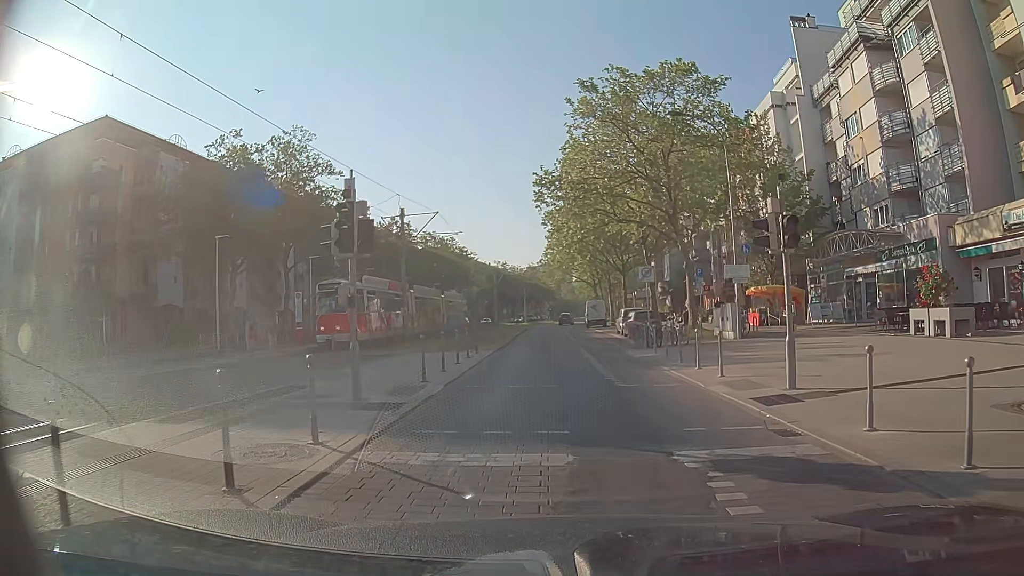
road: tertiary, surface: paving_stones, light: Day
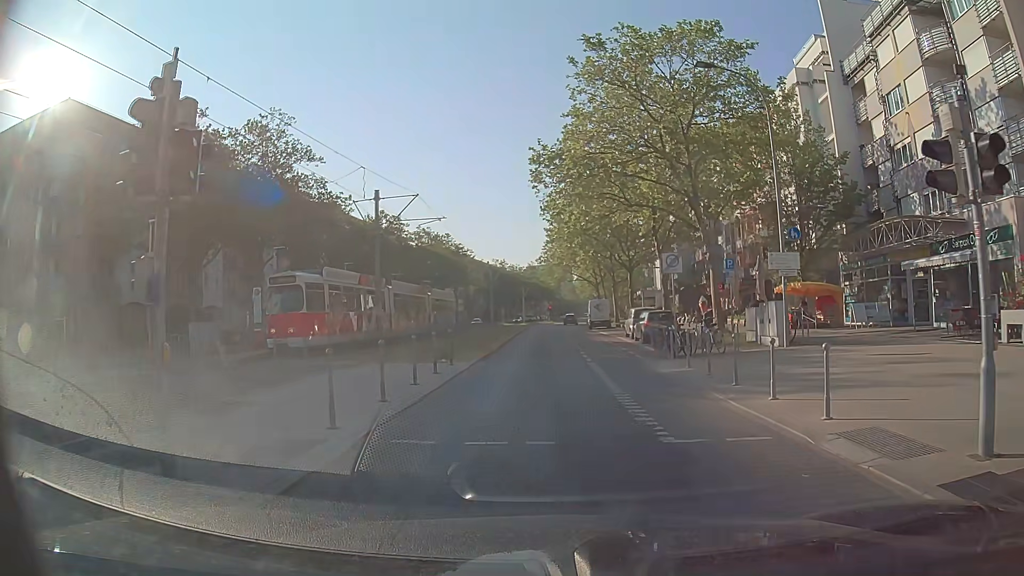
(0.0, +5.5) m; 0°
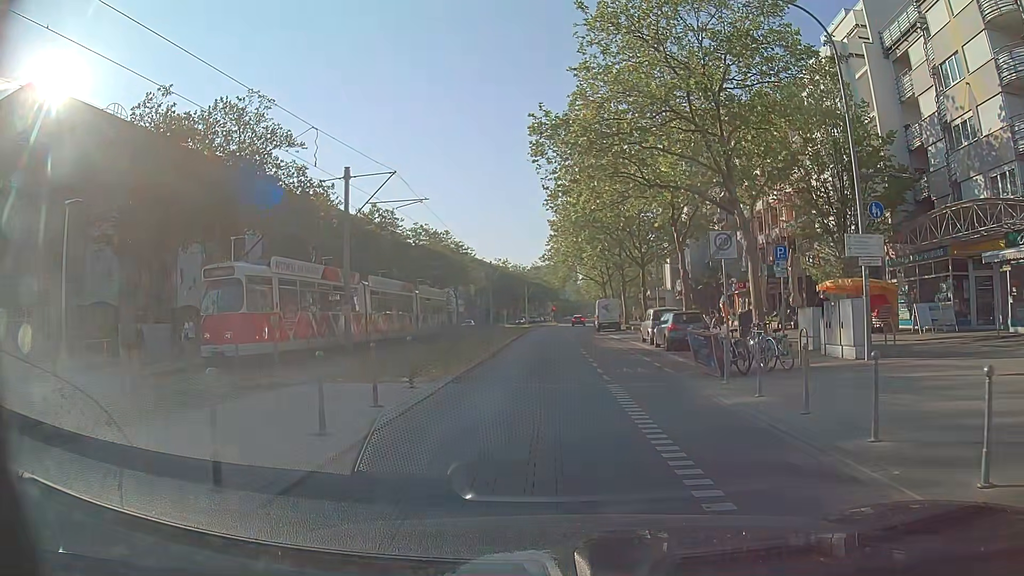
(0.0, +5.4) m; +1°
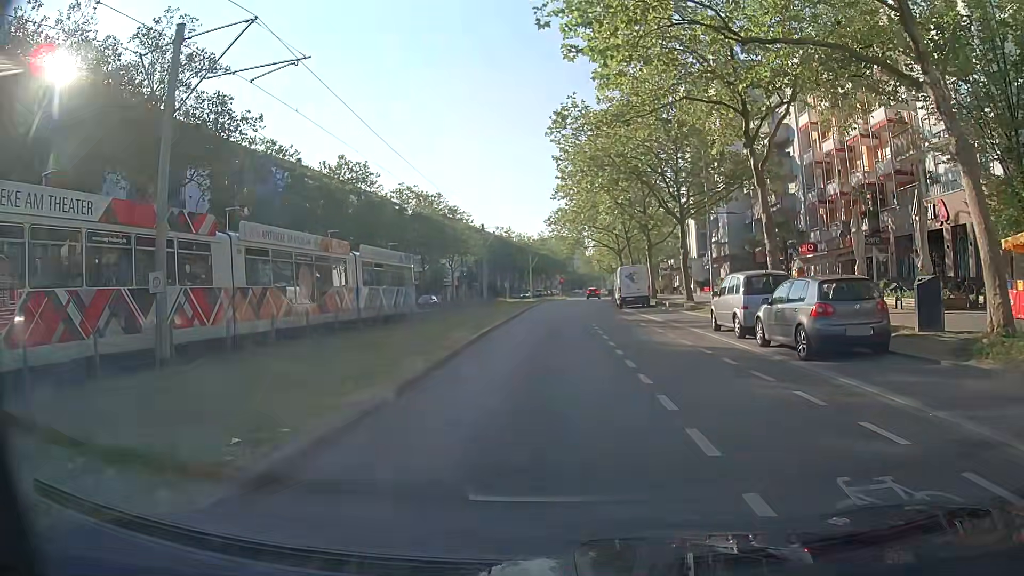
(-0.2, +13.7) m; -2°
